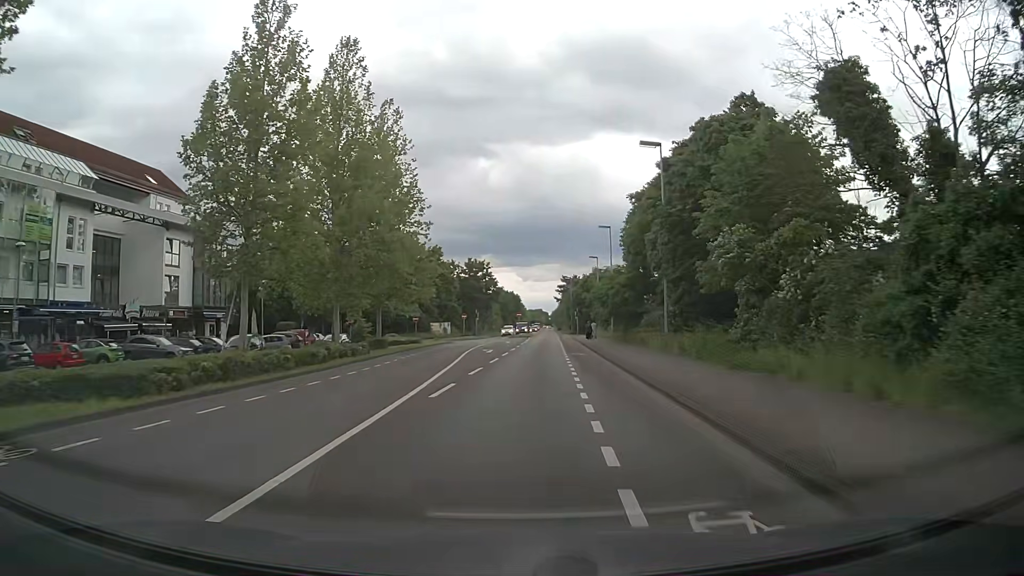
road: secondary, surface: asphalt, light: Day
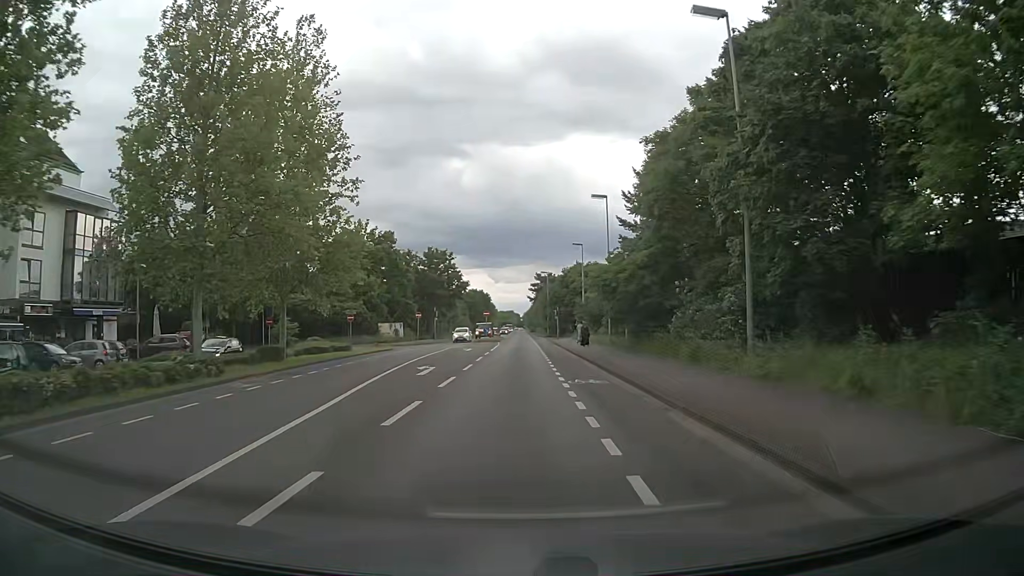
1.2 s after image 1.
(+0.3, +15.5) m; +2°
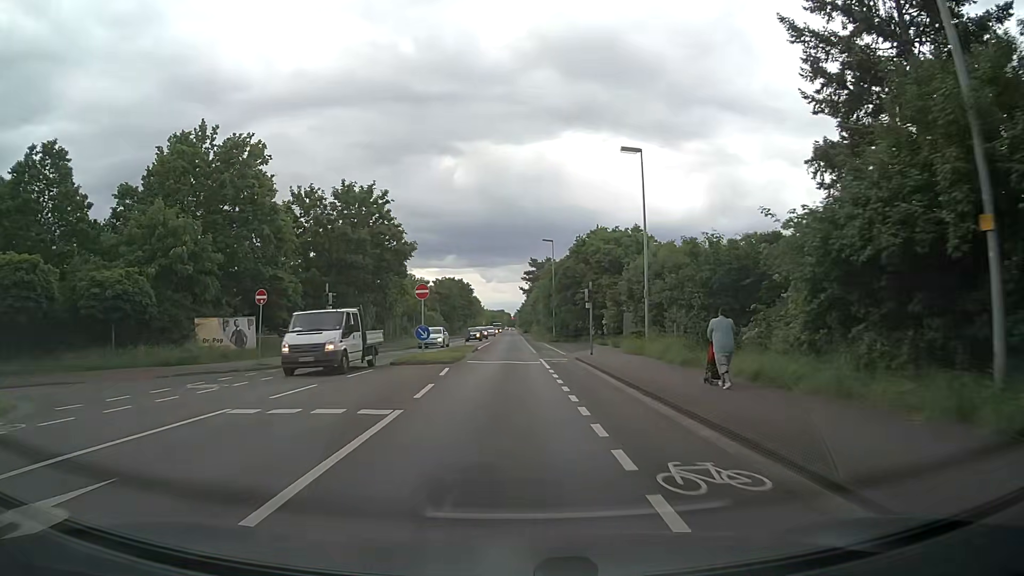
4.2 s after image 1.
(+0.1, +39.0) m; 0°
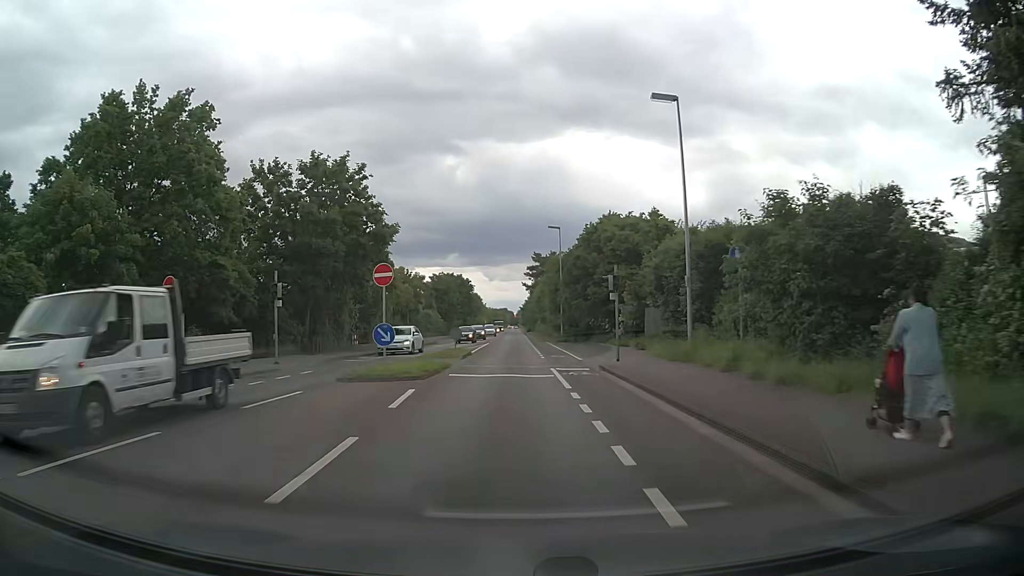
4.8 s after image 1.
(0.0, +7.8) m; 0°
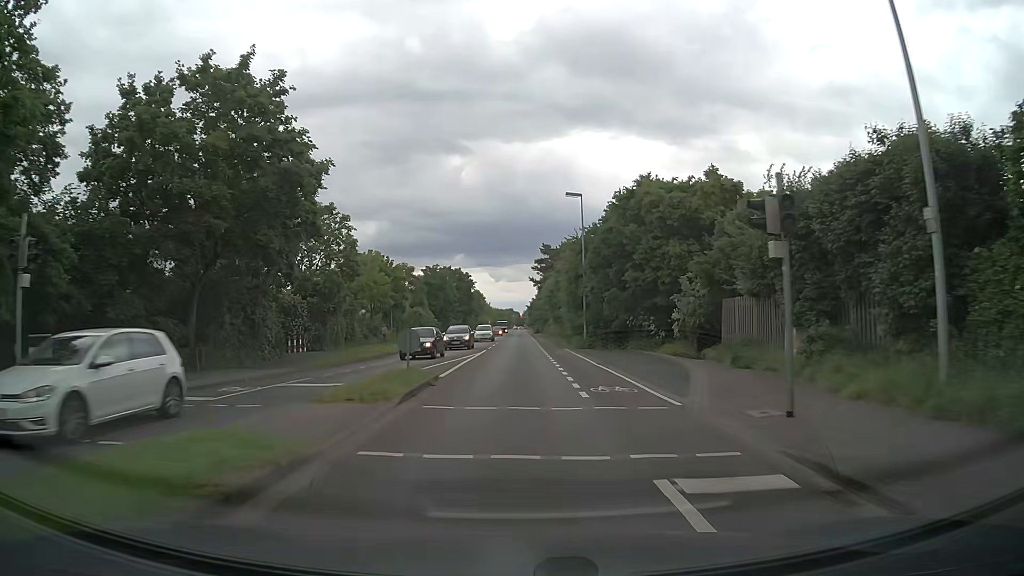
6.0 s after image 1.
(-0.1, +15.7) m; 0°
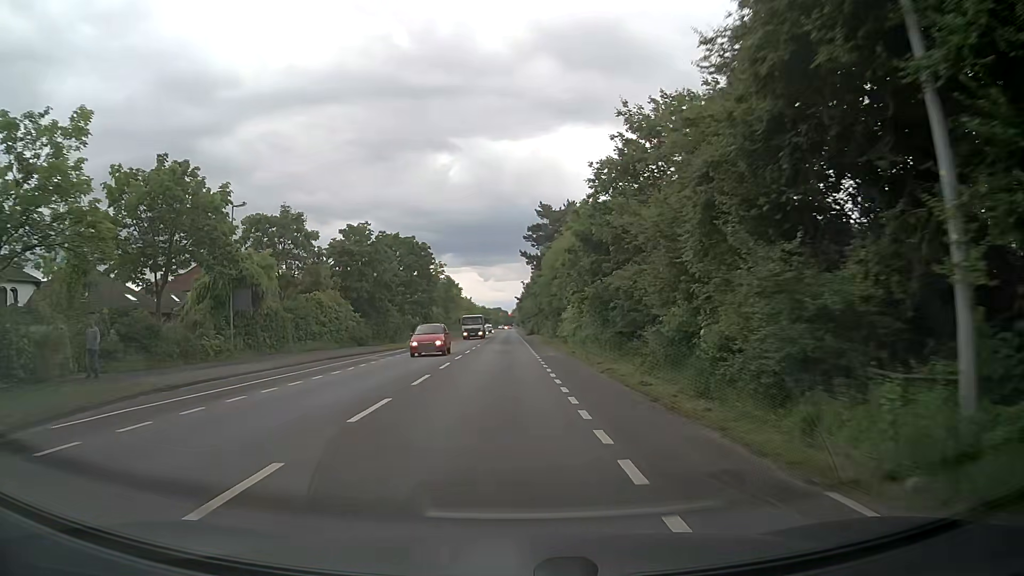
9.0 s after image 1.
(+0.2, +39.4) m; +1°
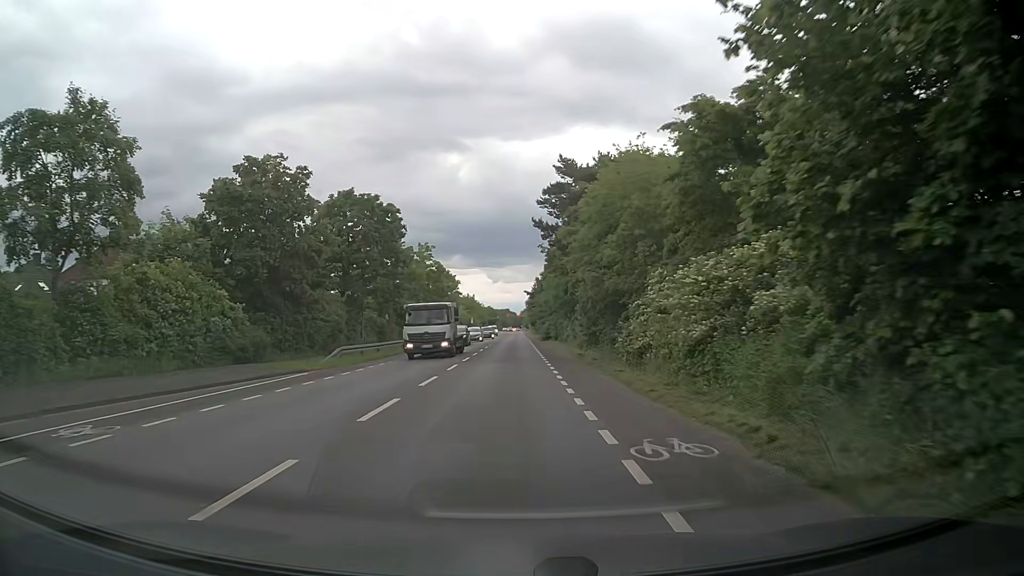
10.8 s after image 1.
(-0.3, +23.9) m; -1°
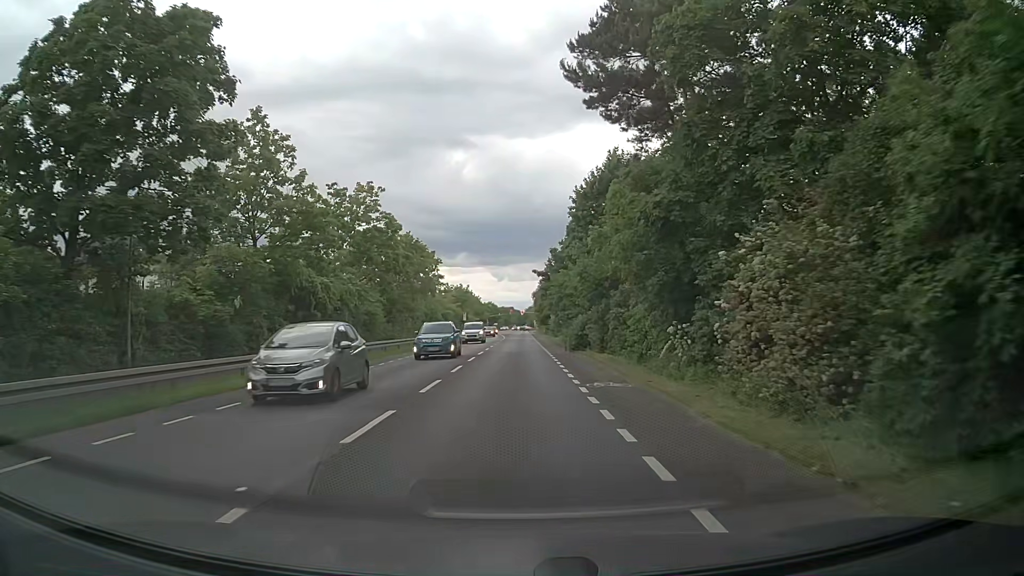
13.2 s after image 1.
(0.0, +32.1) m; 0°
(0, +10) (0, +20) (0, +30) (0, +40) (0, +50) (+1, +60) (+1, +70) (+1, +80) (+1, +90) (+1, +100) m
